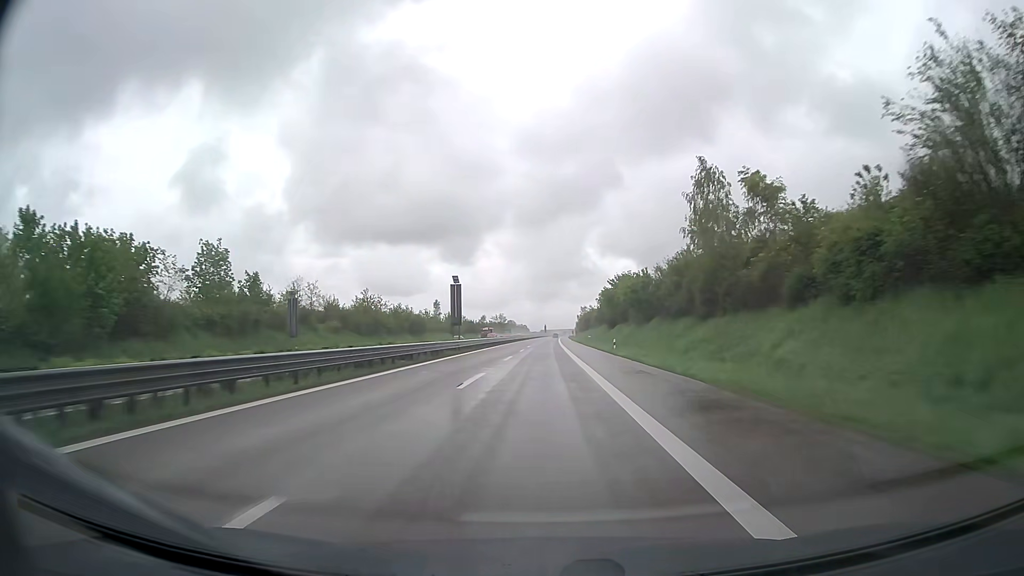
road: trunk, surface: asphalt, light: Day
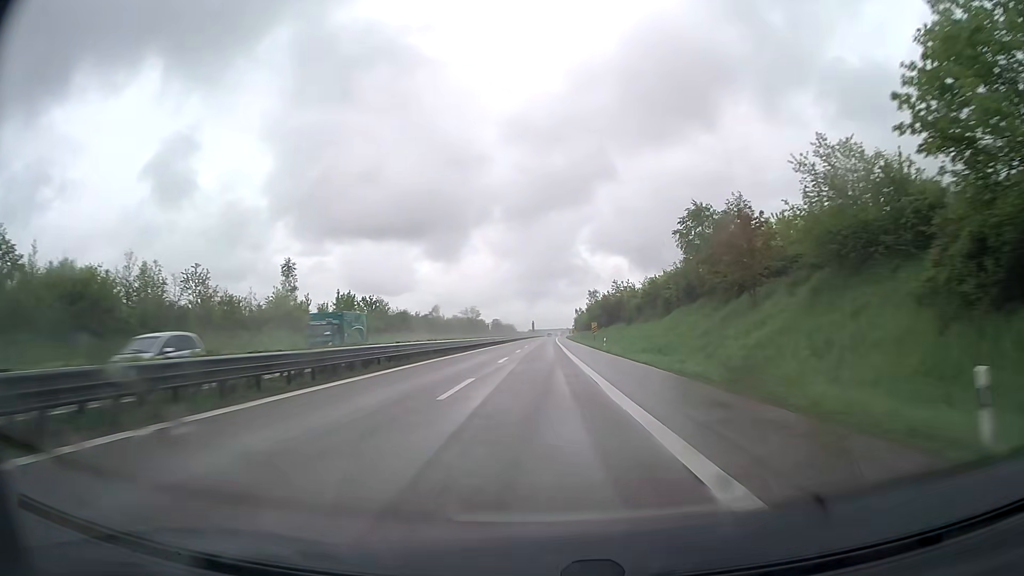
(+0.7, +92.8) m; +1°
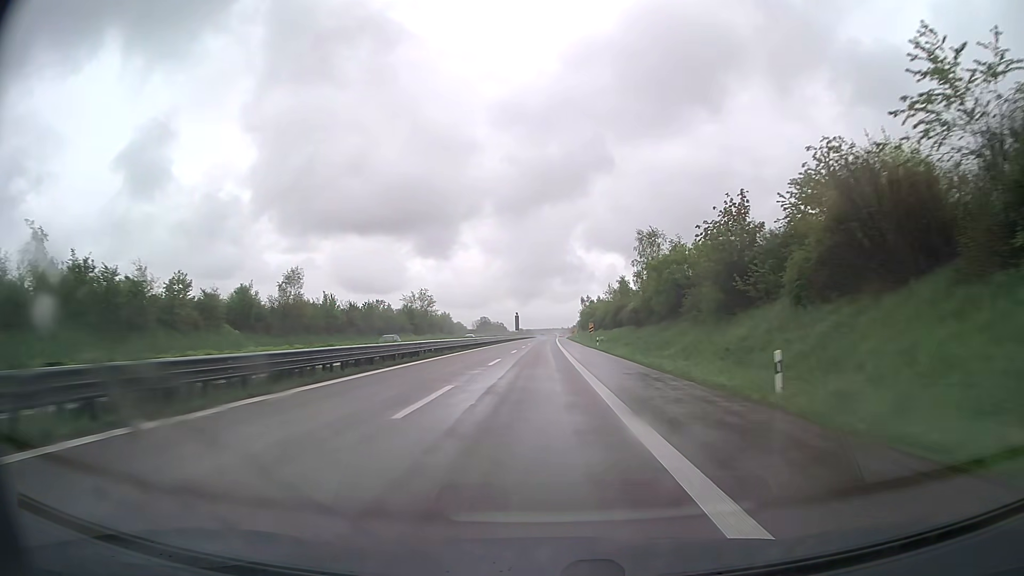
(+0.7, +92.8) m; +1°
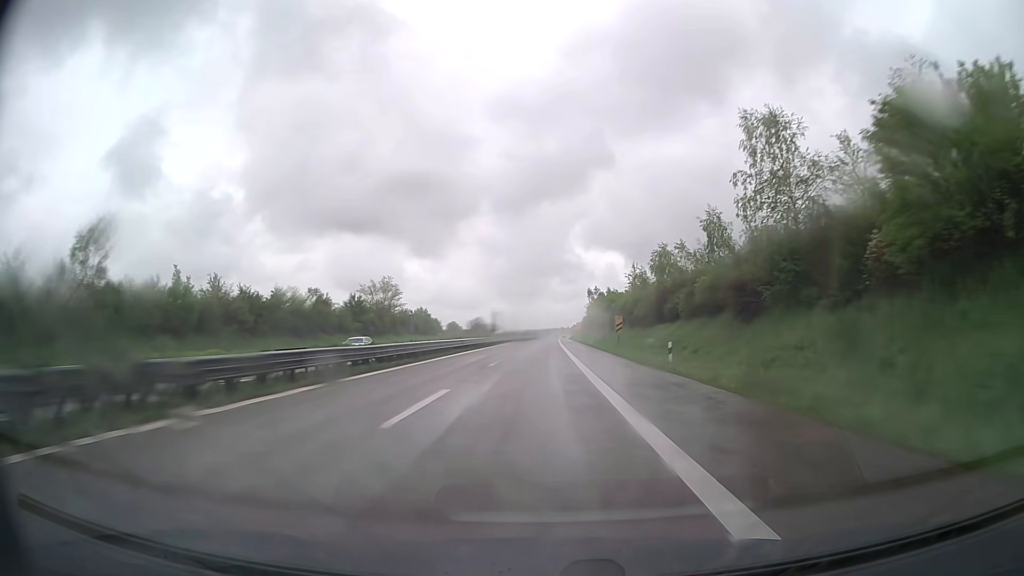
(0.0, +37.1) m; 0°
(0, +10) (0, +20) (0, +30) (0, +40) (0, +50) (0, +60) (0, +70) (0, +80) (0, +90) (+1, +100) m
